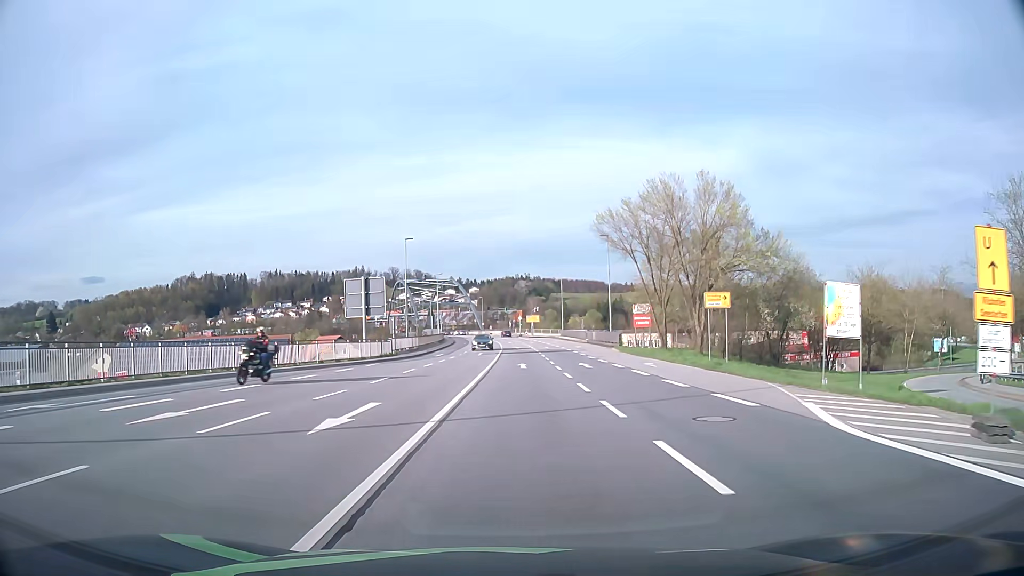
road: primary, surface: asphalt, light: Day
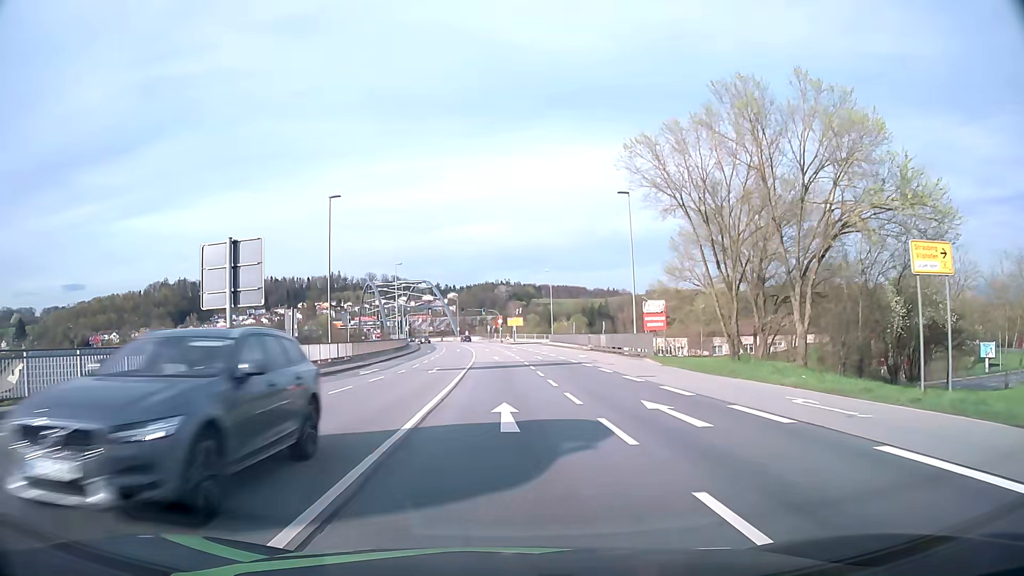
(+0.4, +21.0) m; +2°
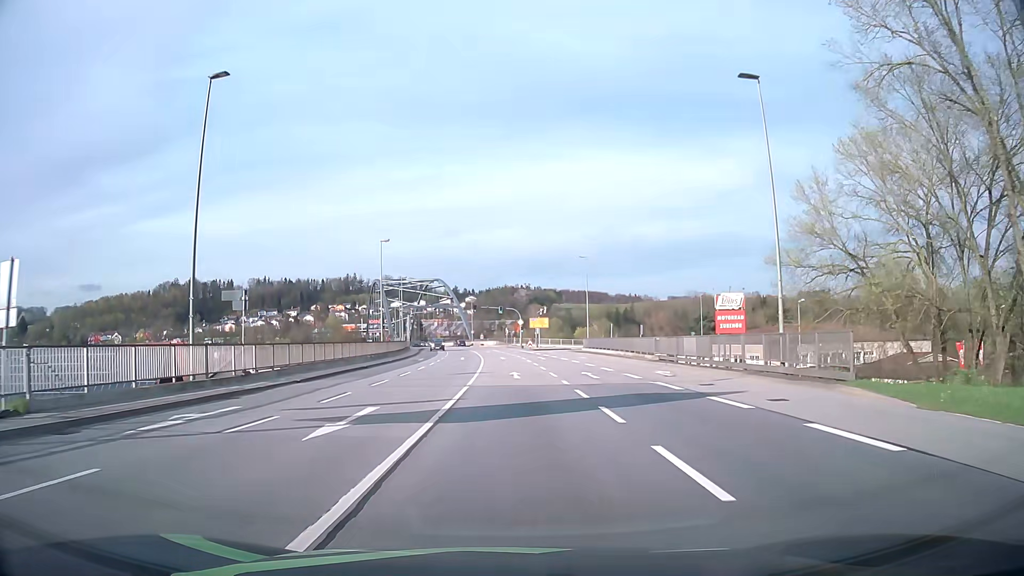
(-0.3, +21.0) m; -2°
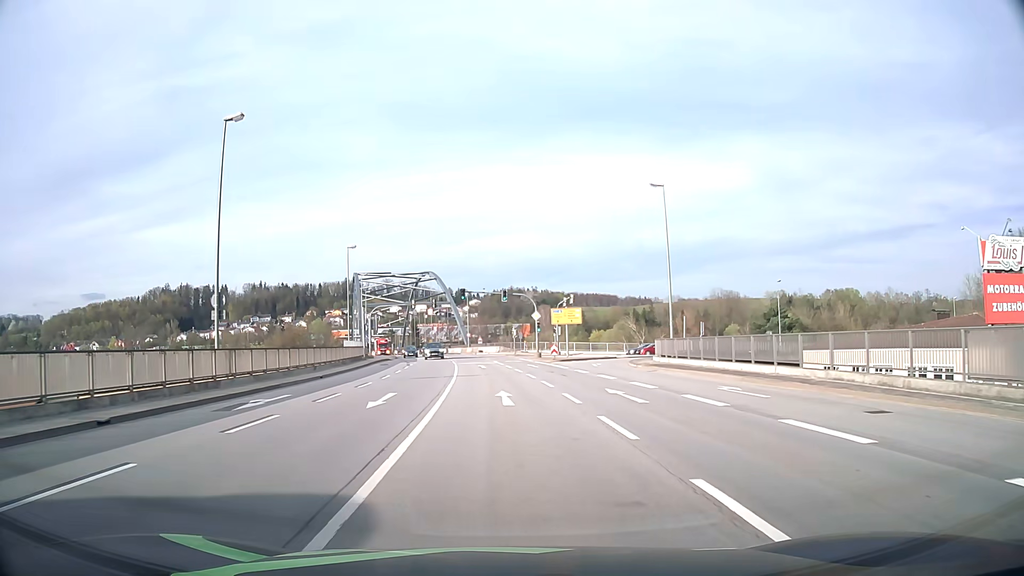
(-0.1, +35.3) m; 0°
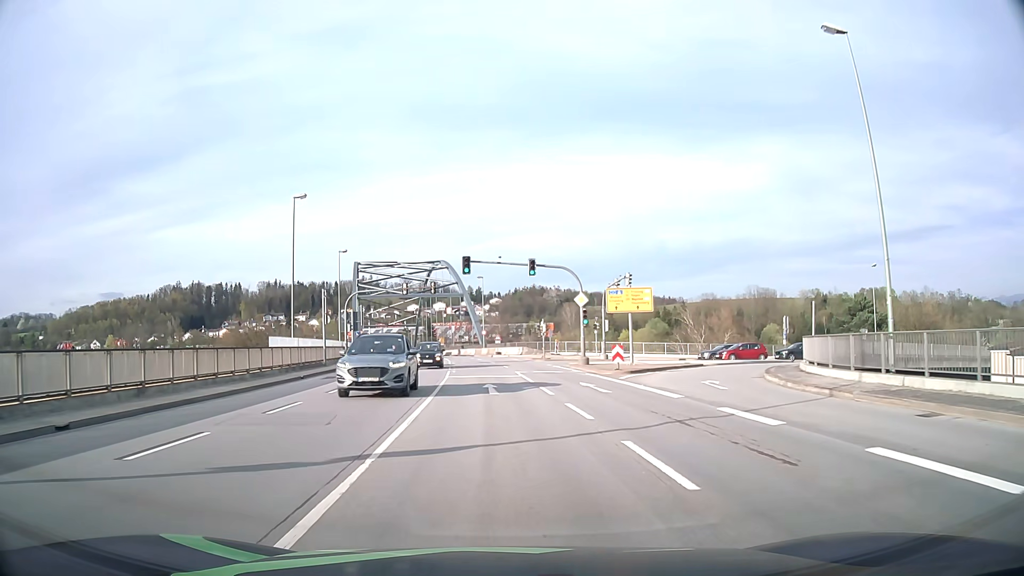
(-0.4, +21.3) m; -2°
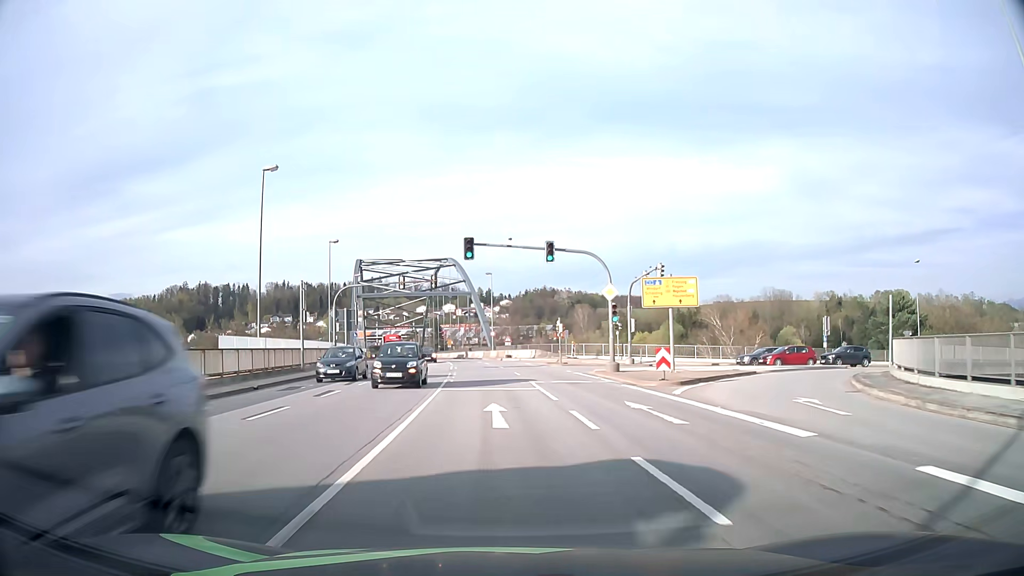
(-0.1, +7.1) m; -1°
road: primary_link
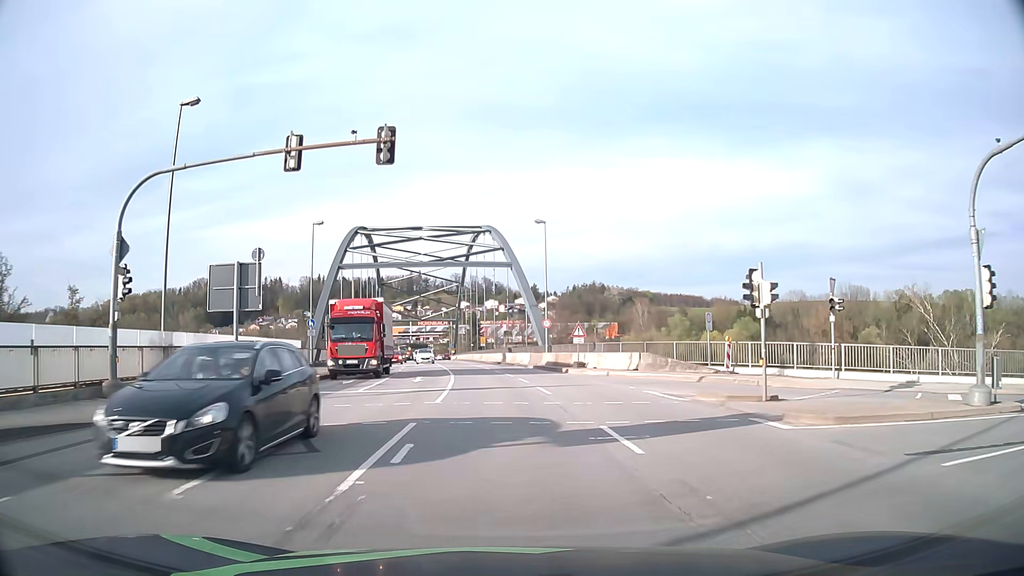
(-1.2, +33.7) m; -3°
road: primary
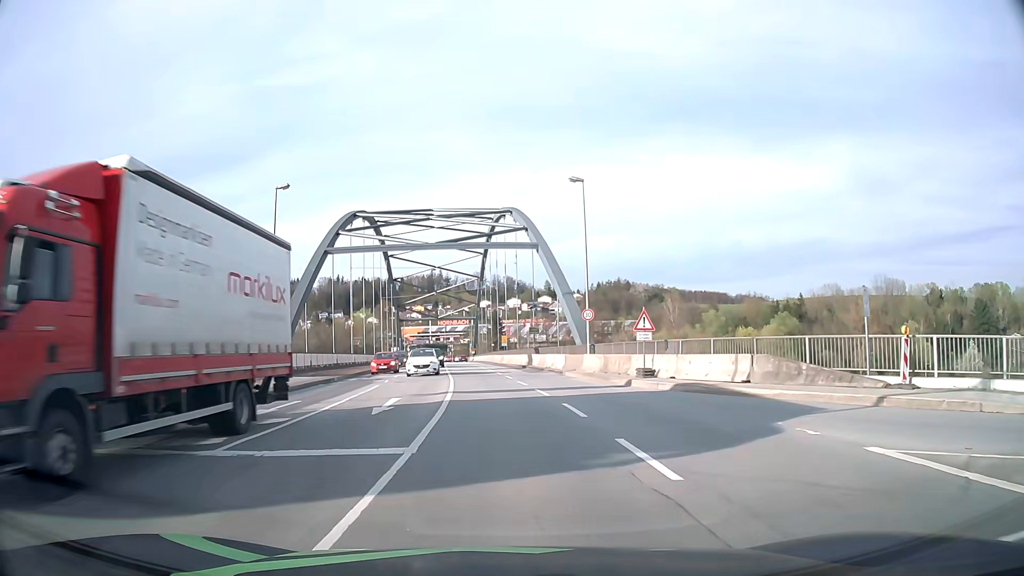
(-0.2, +12.2) m; -2°
(0, +10) (0, +20) (-1, +30) (-2, +40) (-3, +50) (-4, +60) (-5, +70) (-6, +80) (-7, +90) (-8, +100) m
